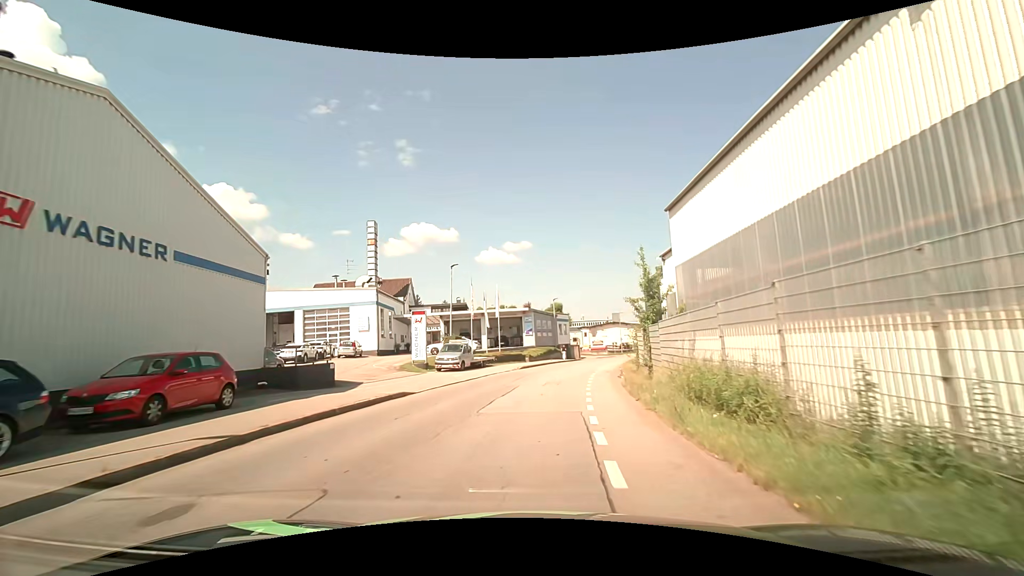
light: Day
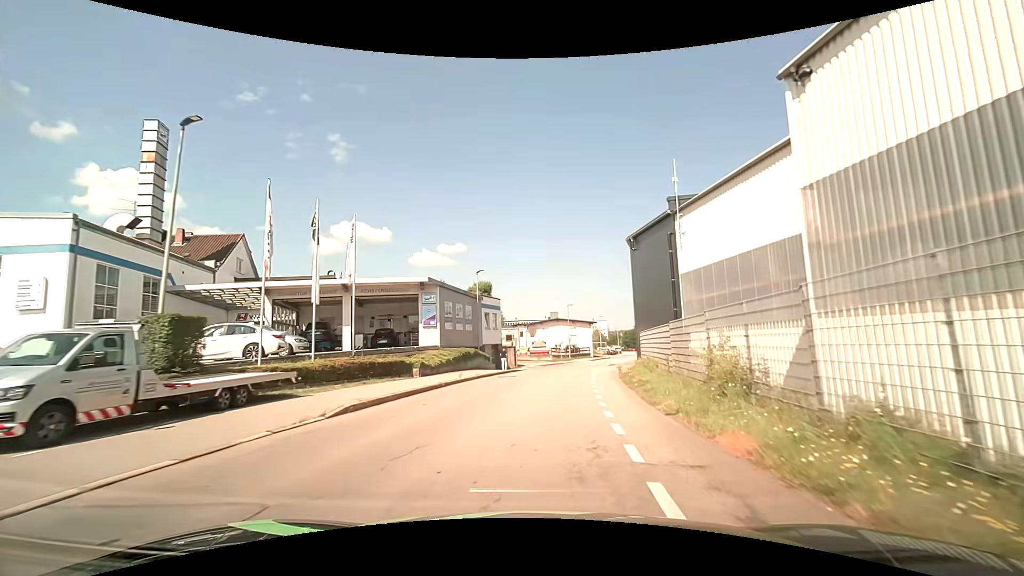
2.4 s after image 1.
(+1.5, +25.3) m; +6°
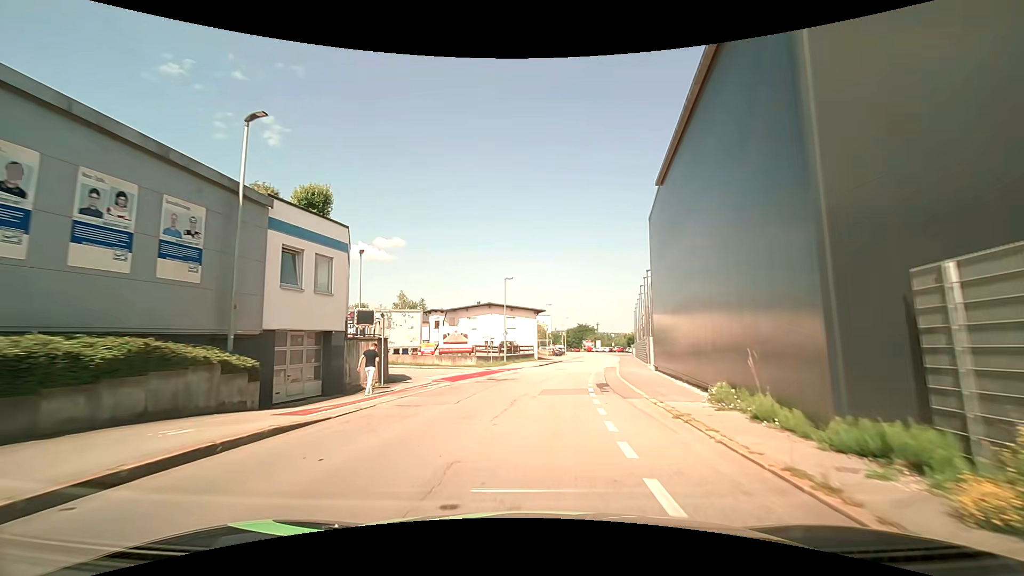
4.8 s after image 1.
(+2.4, +26.2) m; +8°
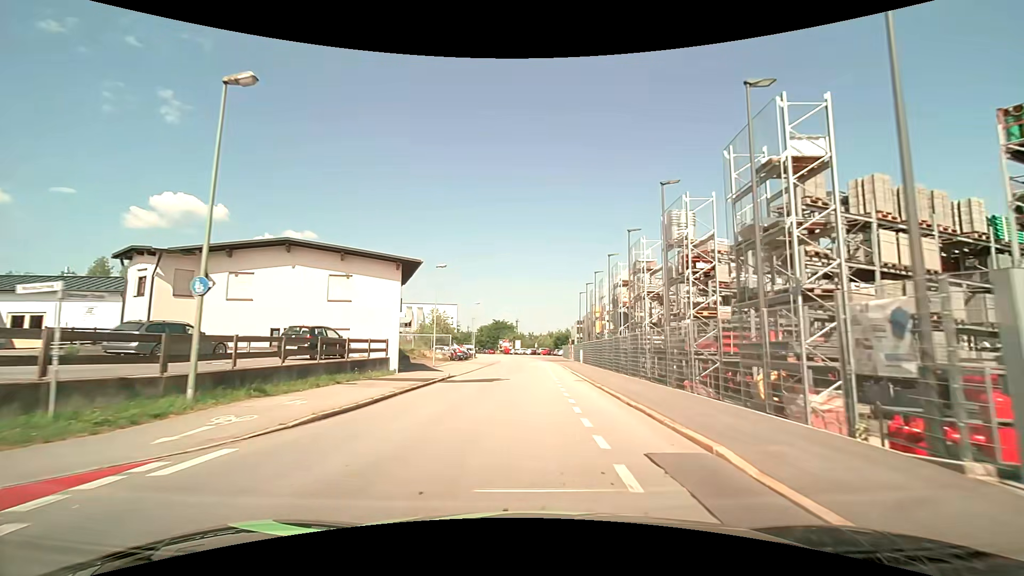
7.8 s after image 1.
(+3.6, +33.8) m; +10°
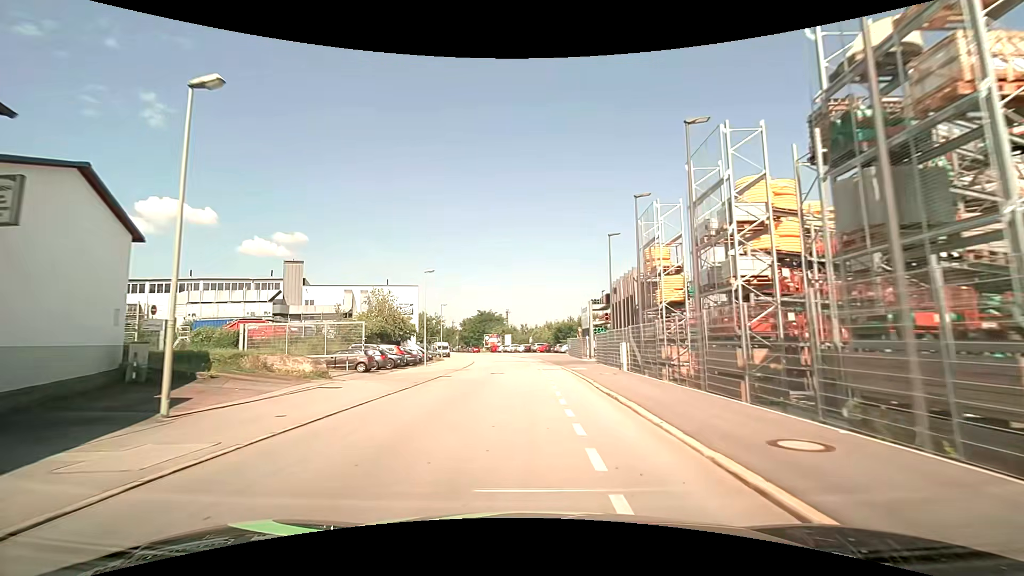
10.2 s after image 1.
(+0.9, +27.6) m; +1°
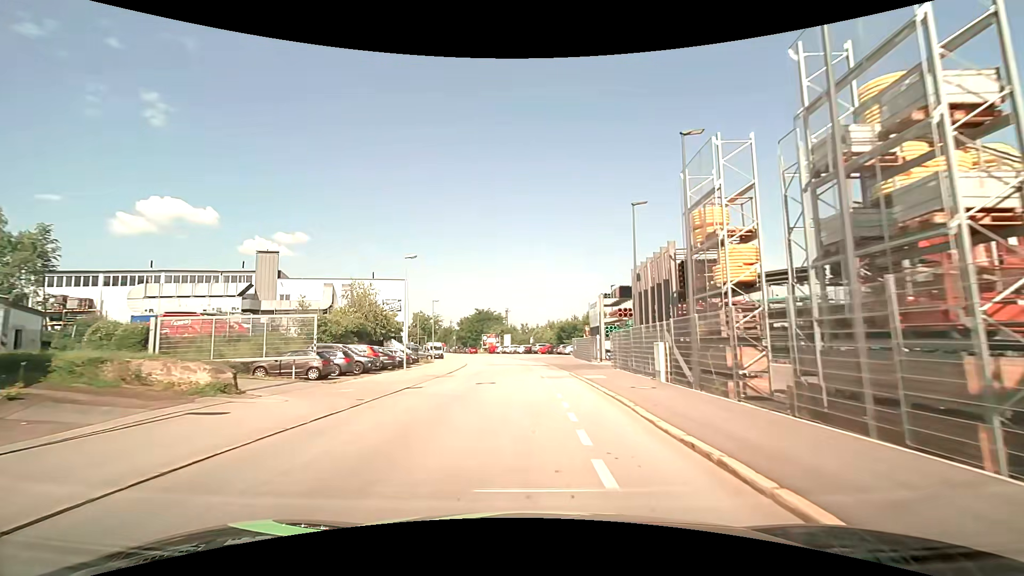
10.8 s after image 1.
(0.0, +6.8) m; -1°
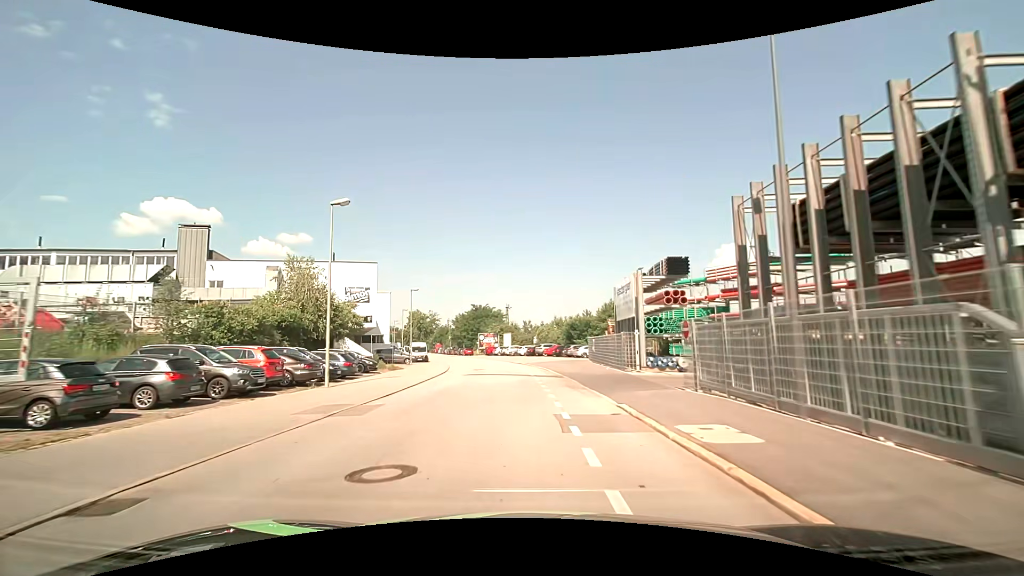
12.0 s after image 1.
(+0.1, +13.5) m; 0°
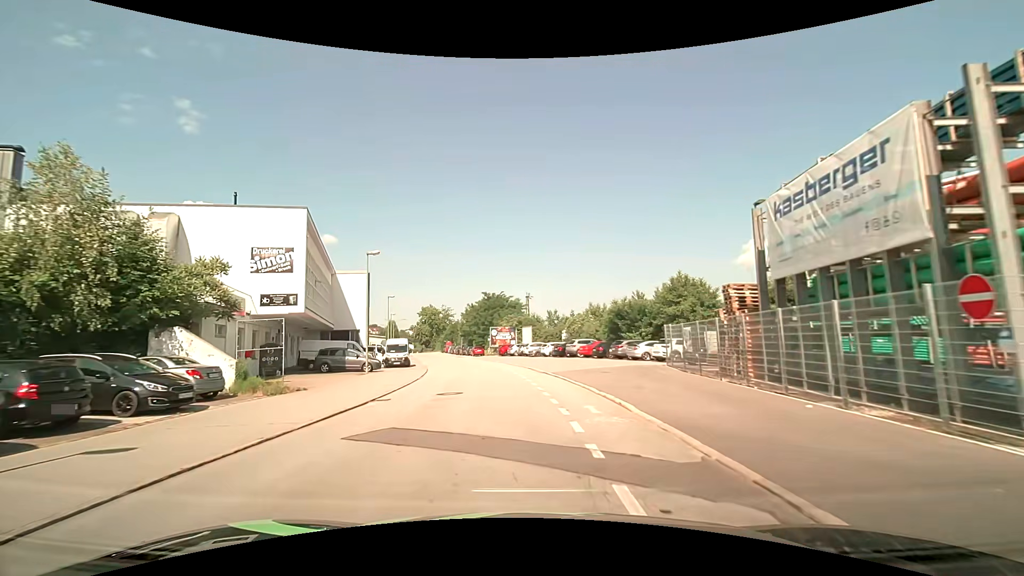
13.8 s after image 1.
(-0.5, +20.0) m; -3°
(0, +10) (-1, +20) (-2, +30) (-4, +40) (-6, +49) (-9, +59) (-11, +69) (-14, +78) (-17, +88) (-19, +98) m
